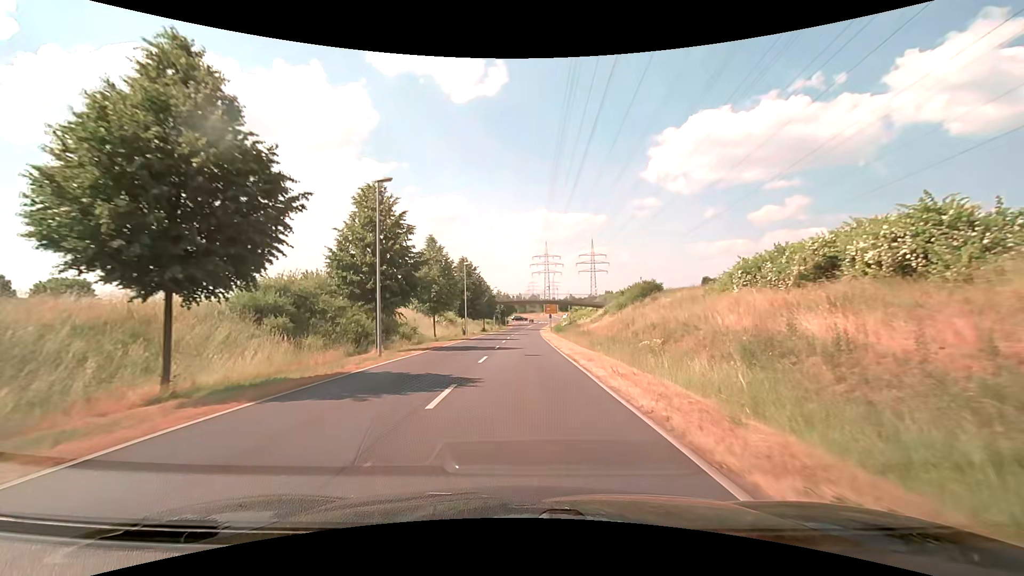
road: secondary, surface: asphalt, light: Day
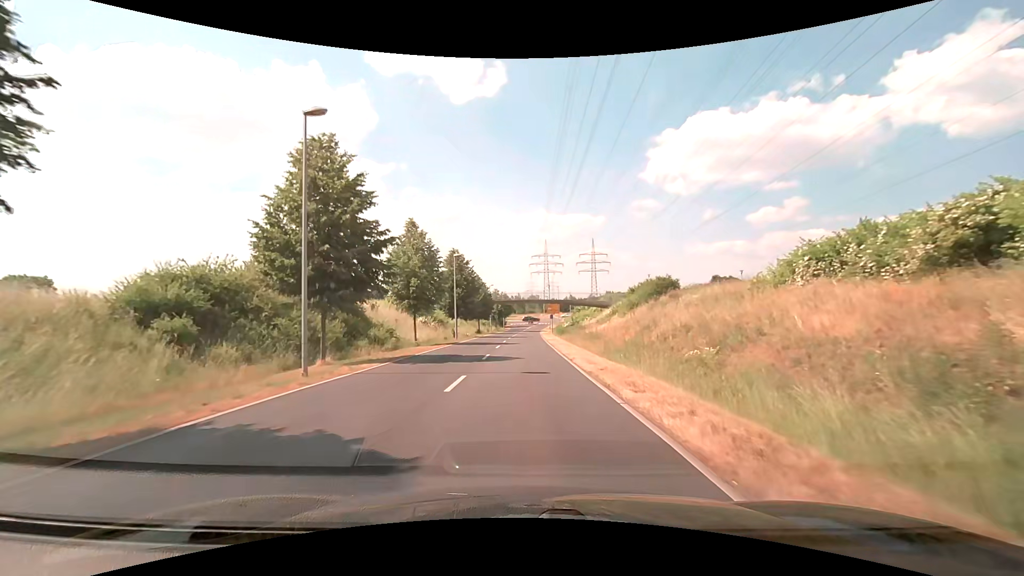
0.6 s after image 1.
(0.0, +7.1) m; 0°
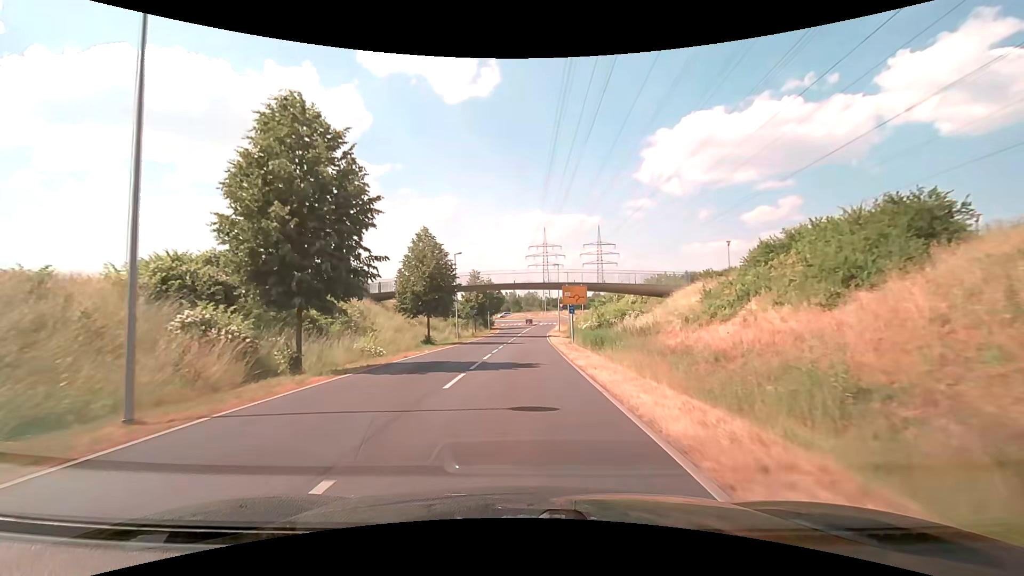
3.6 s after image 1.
(+0.2, +36.3) m; +1°
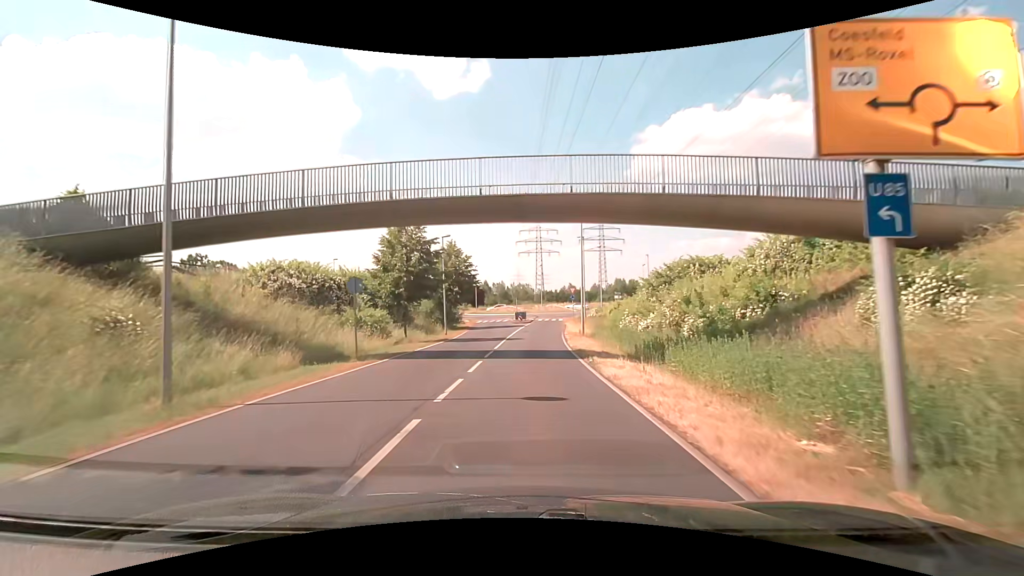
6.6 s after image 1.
(+0.1, +34.1) m; +1°
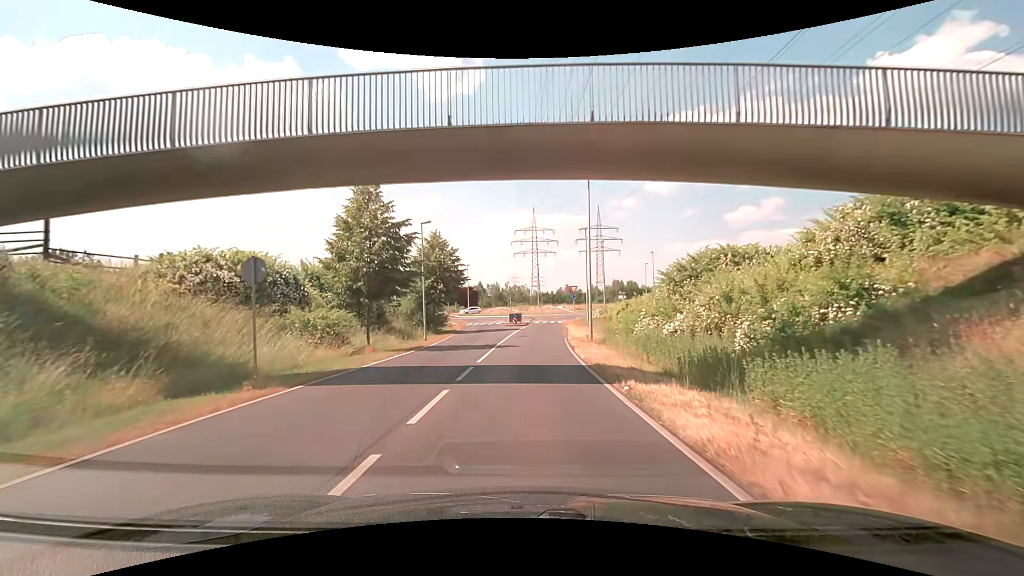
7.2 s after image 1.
(0.0, +6.1) m; +1°
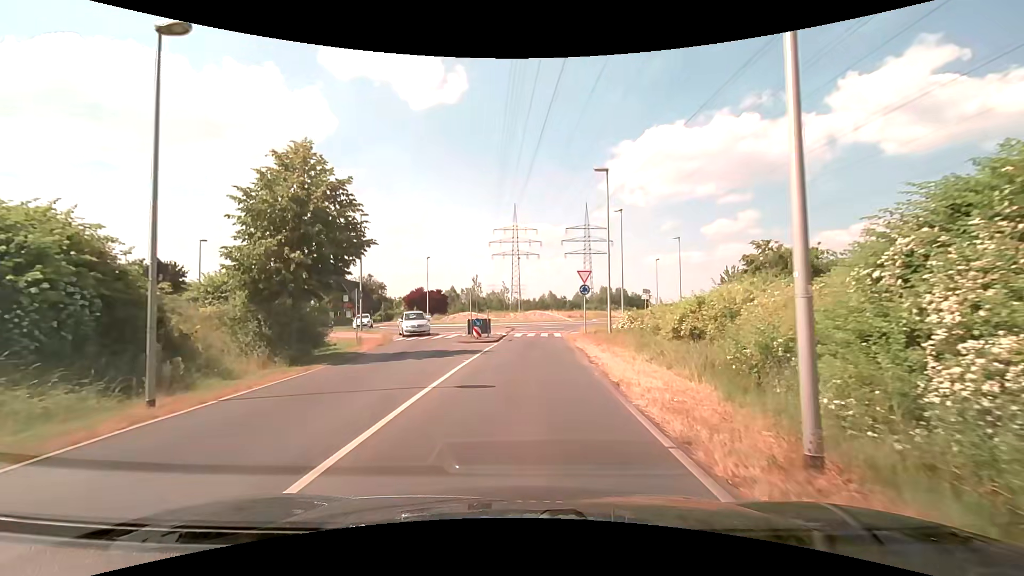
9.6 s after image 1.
(+0.2, +21.8) m; +2°
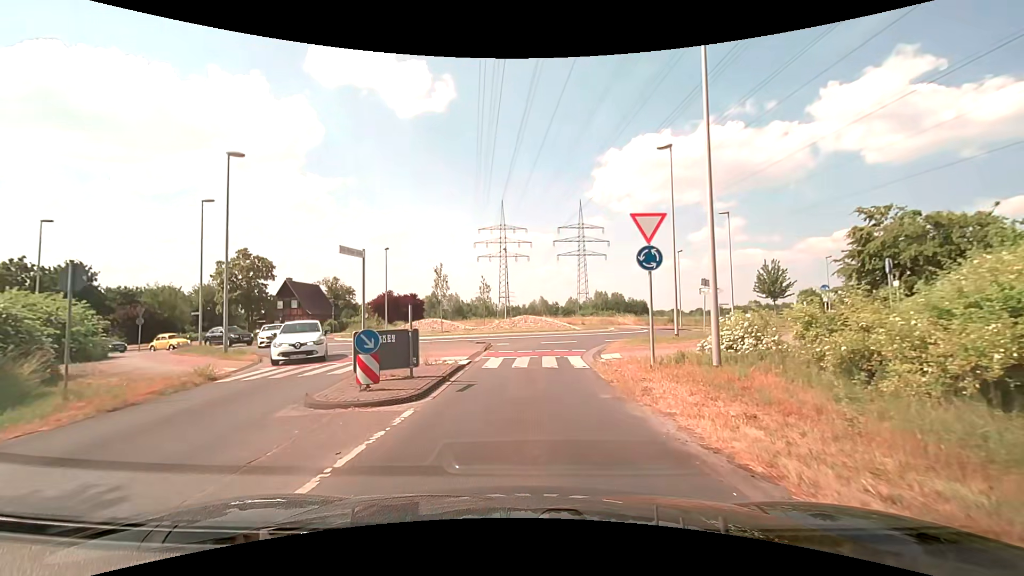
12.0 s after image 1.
(+0.1, +15.9) m; +1°
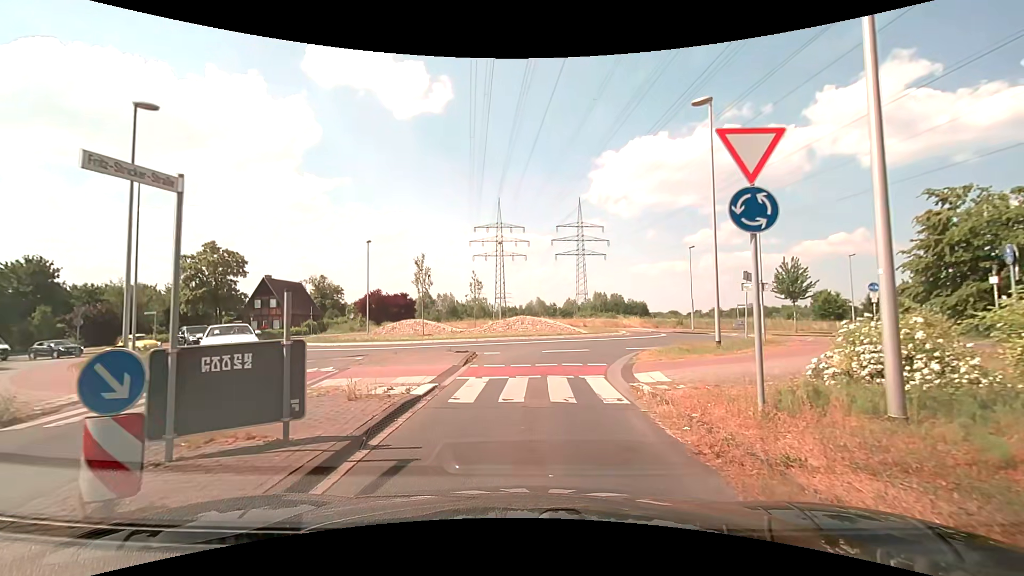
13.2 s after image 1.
(0.0, +5.2) m; +1°
(0, +10) (+1, +20) (+7, +28) (+11, +37) (+7, +46) (-2, +51) (-11, +49) (-18, +42) (-17, +32) (-12, +24) m
